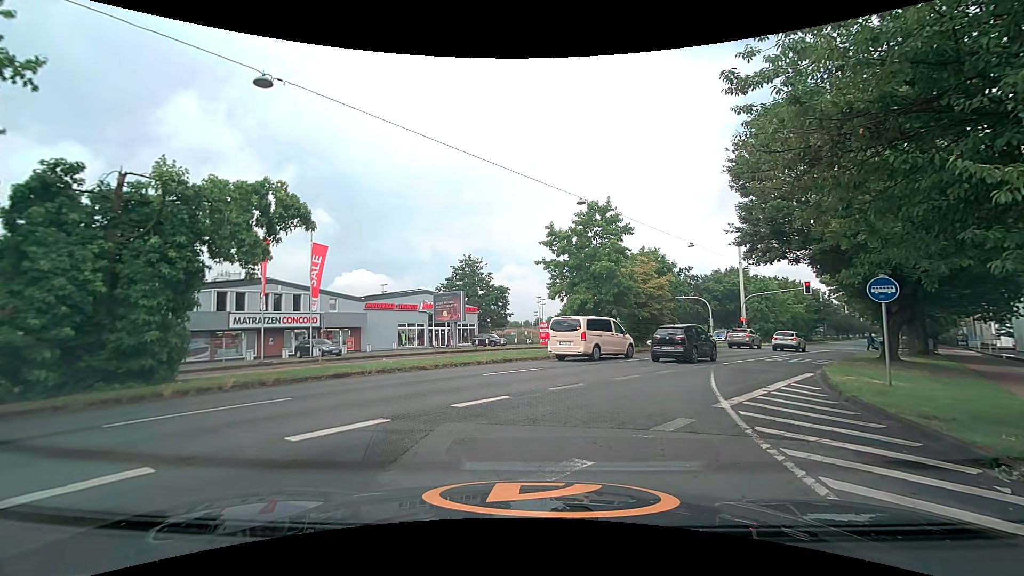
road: primary_link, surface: asphalt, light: Day
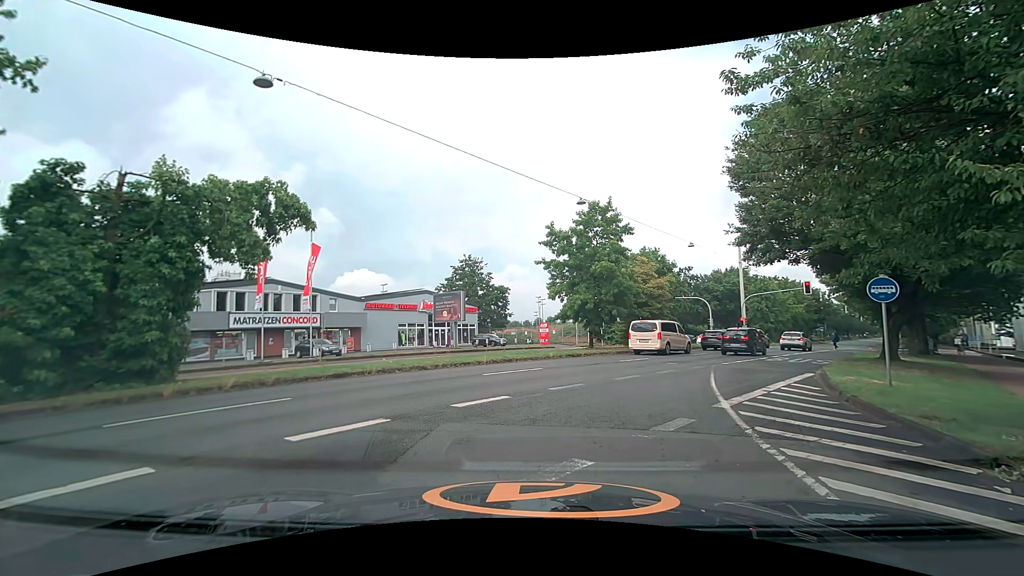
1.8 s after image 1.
(0.0, 0.0) m; 0°
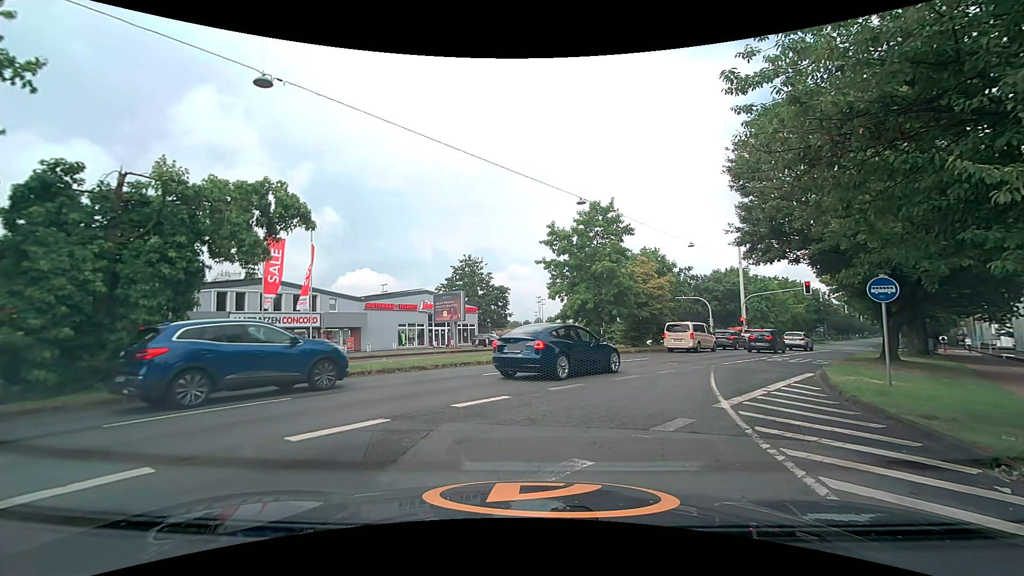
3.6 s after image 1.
(0.0, 0.0) m; 0°
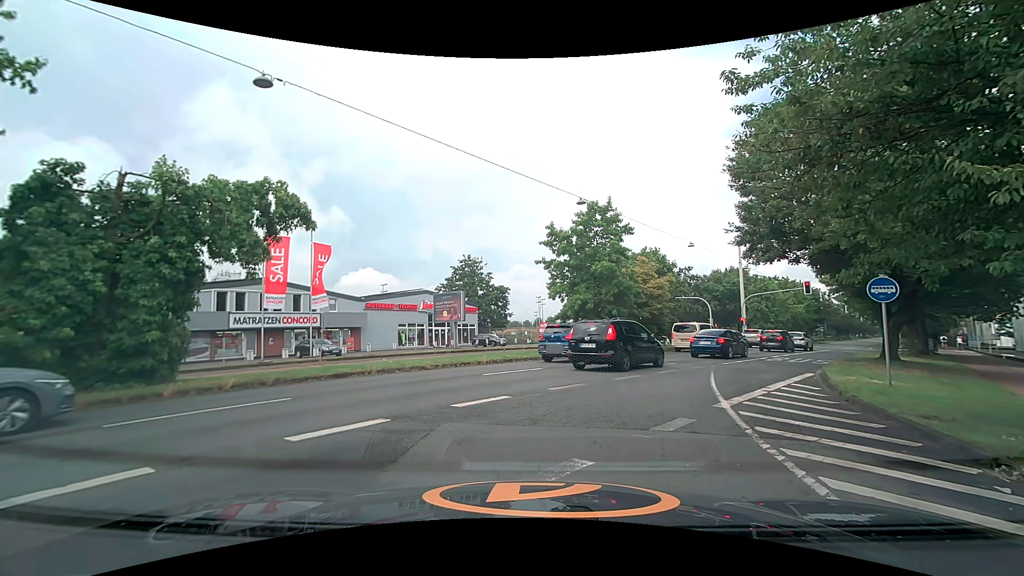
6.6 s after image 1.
(0.0, 0.0) m; 0°
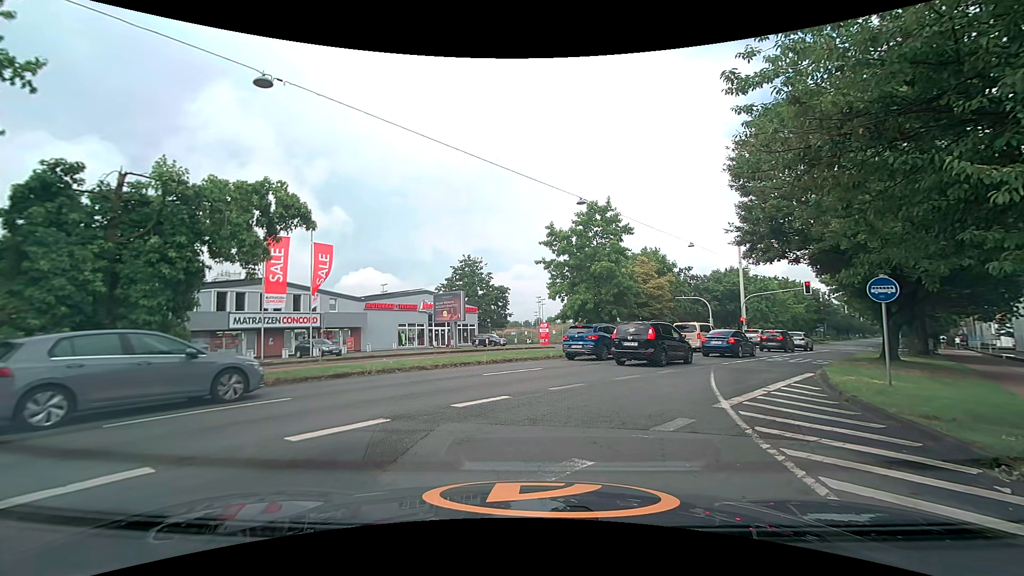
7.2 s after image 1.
(0.0, 0.0) m; 0°
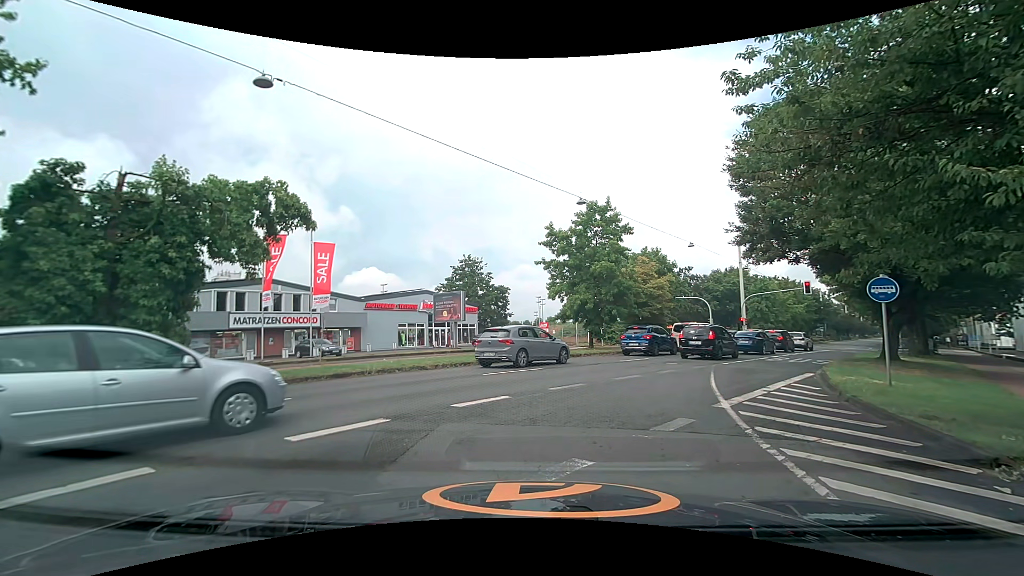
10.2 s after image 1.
(0.0, 0.0) m; 0°
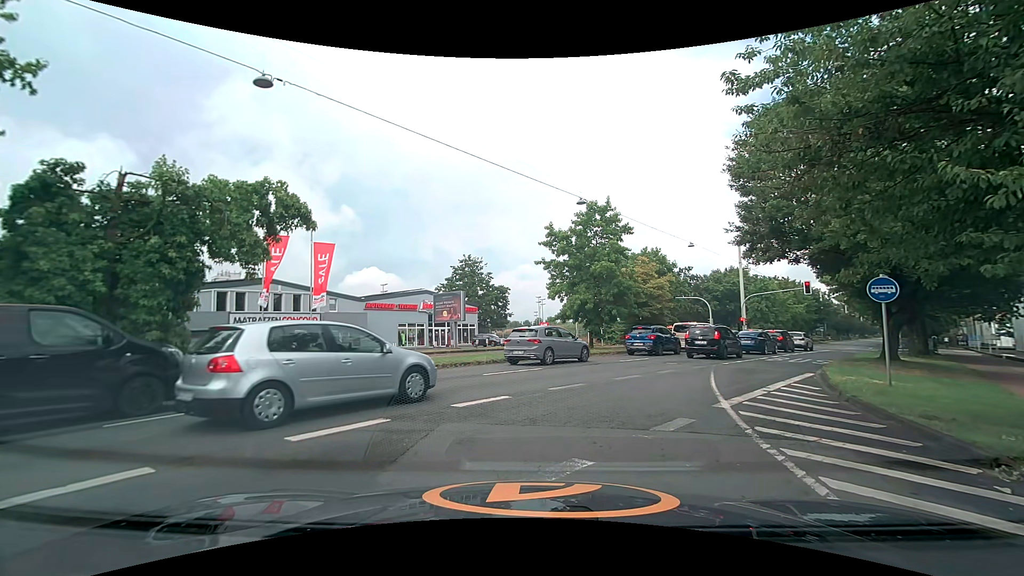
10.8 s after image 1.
(0.0, 0.0) m; 0°
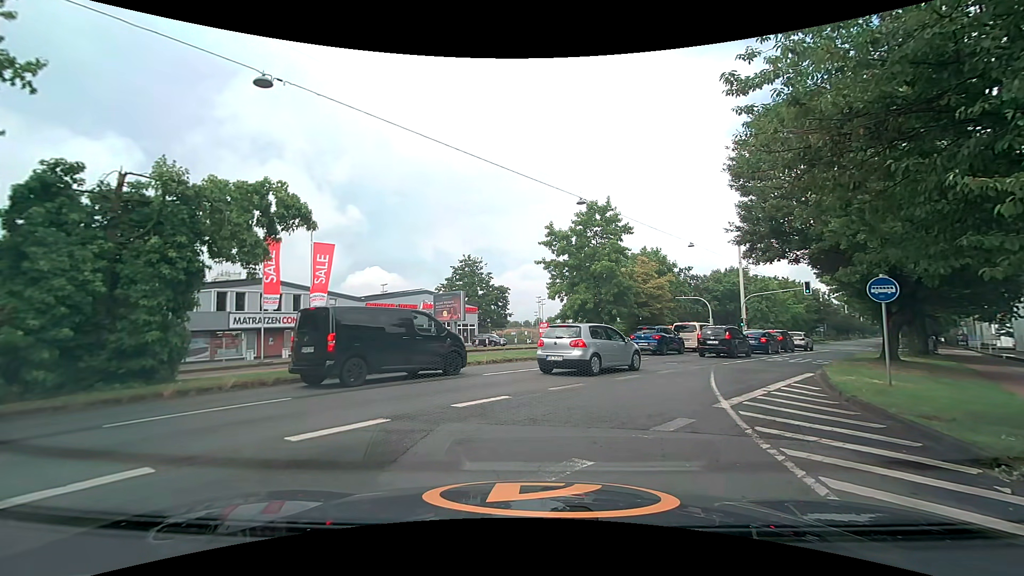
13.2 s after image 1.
(0.0, 0.0) m; 0°
(0, +10) (+3, +19) (+8, +28) (+14, +36) (+19, +45) (+25, +53) (+31, +61) (+36, +69) (+42, +78) (+47, +86) m
